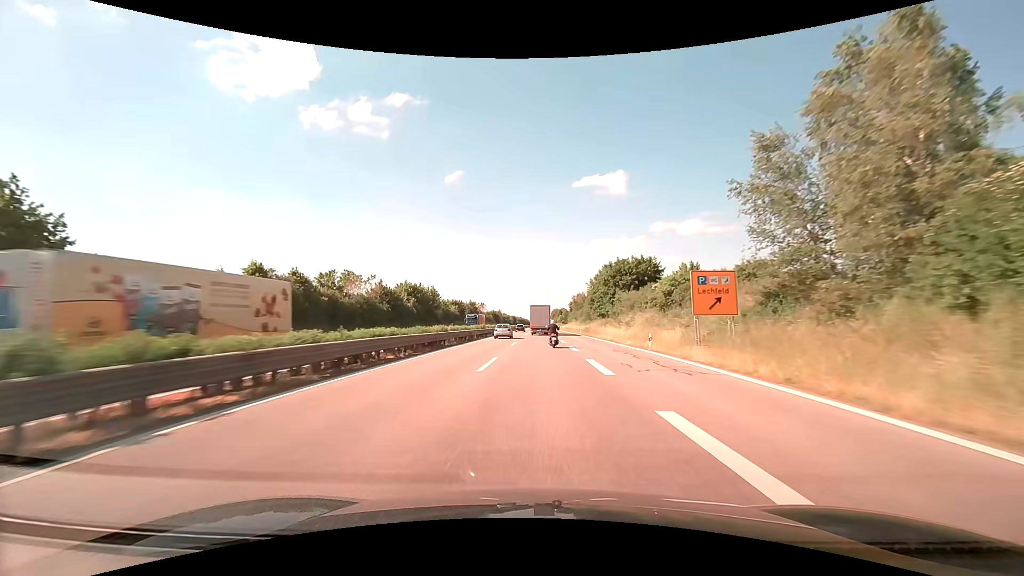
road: trunk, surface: asphalt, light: Day
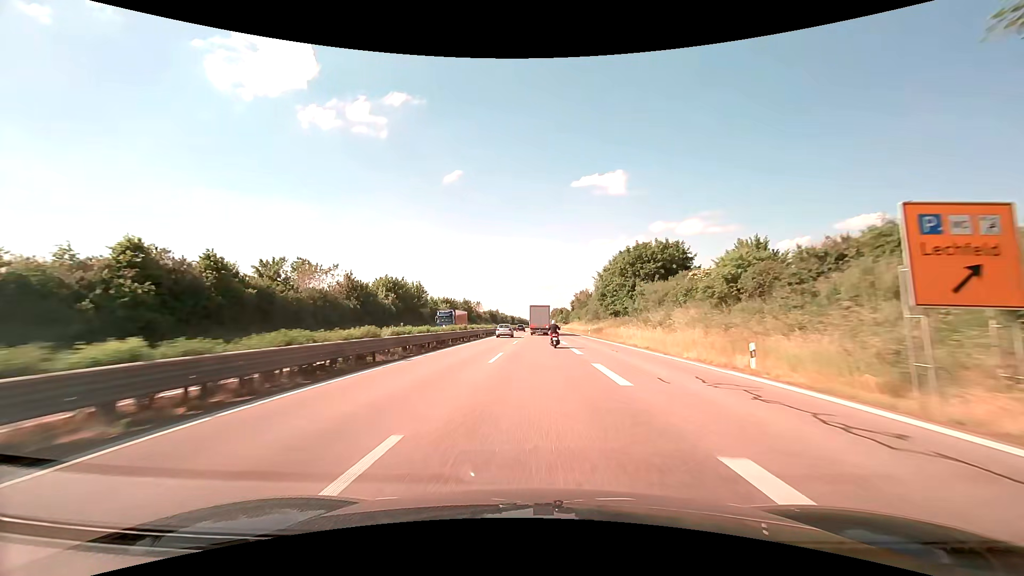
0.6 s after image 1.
(0.0, +14.6) m; 0°
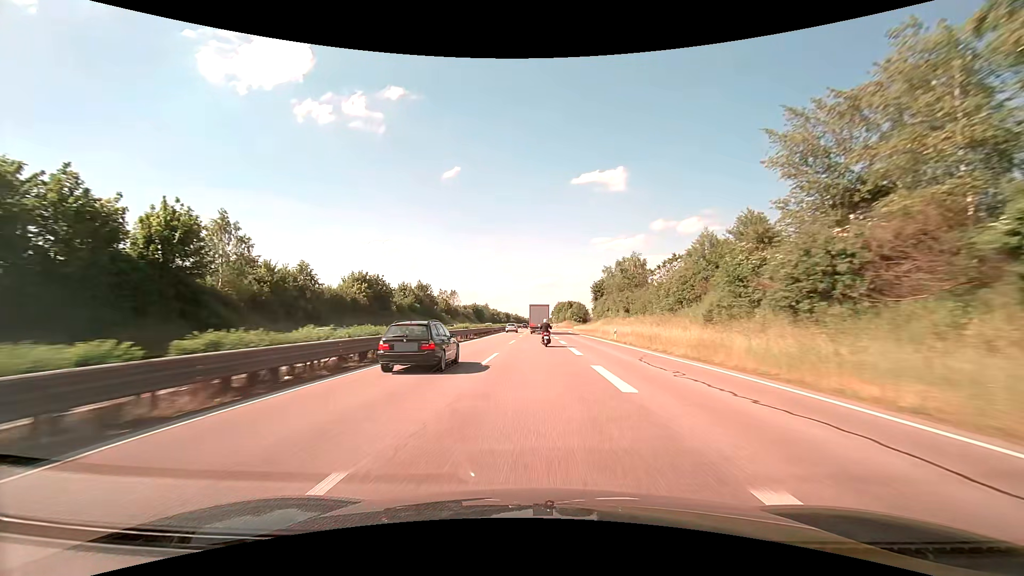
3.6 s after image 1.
(+0.3, +73.1) m; 0°
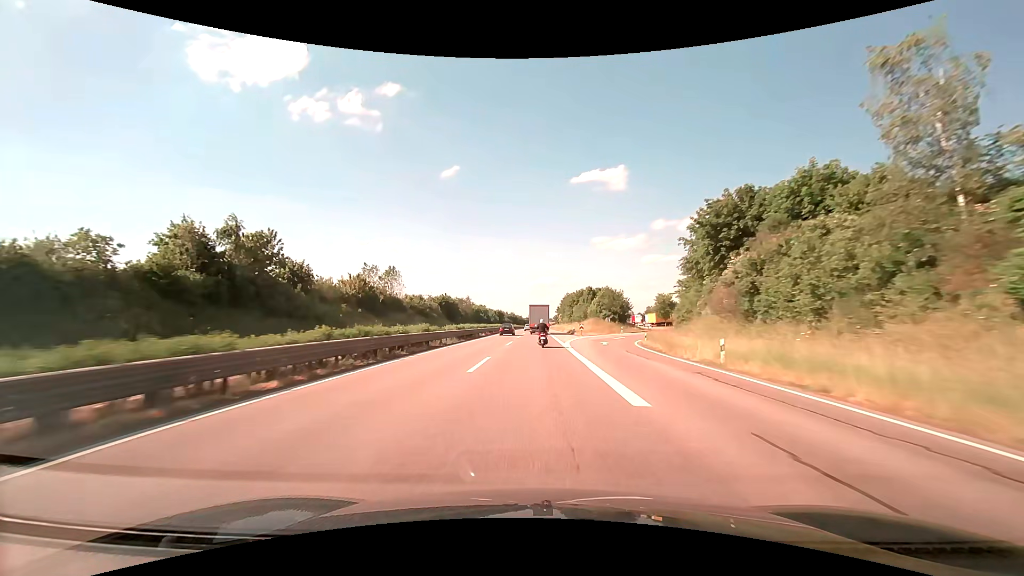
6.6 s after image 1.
(0.0, +73.8) m; 0°
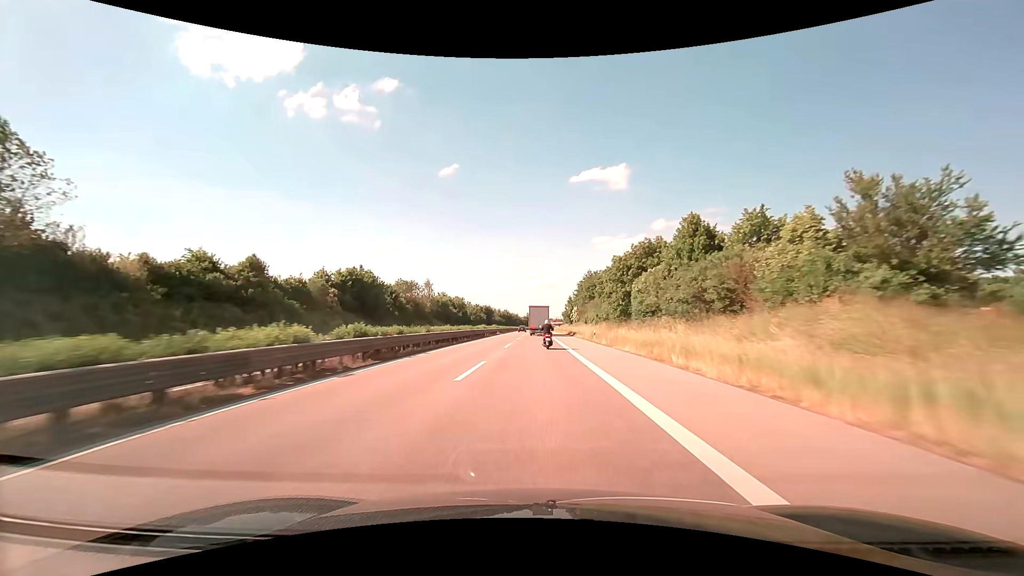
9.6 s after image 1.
(-0.1, +73.9) m; 0°
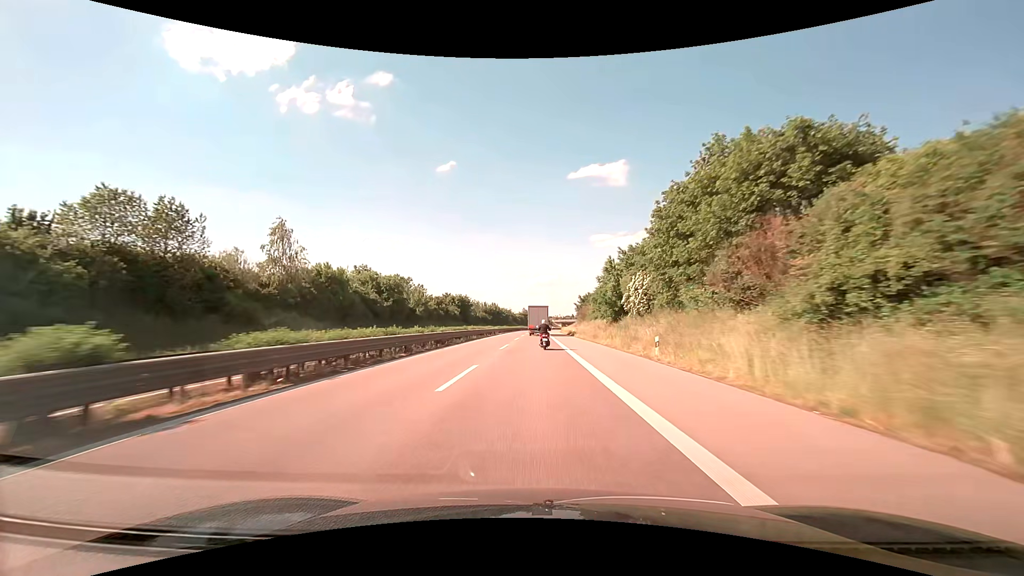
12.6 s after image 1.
(0.0, +73.4) m; 0°
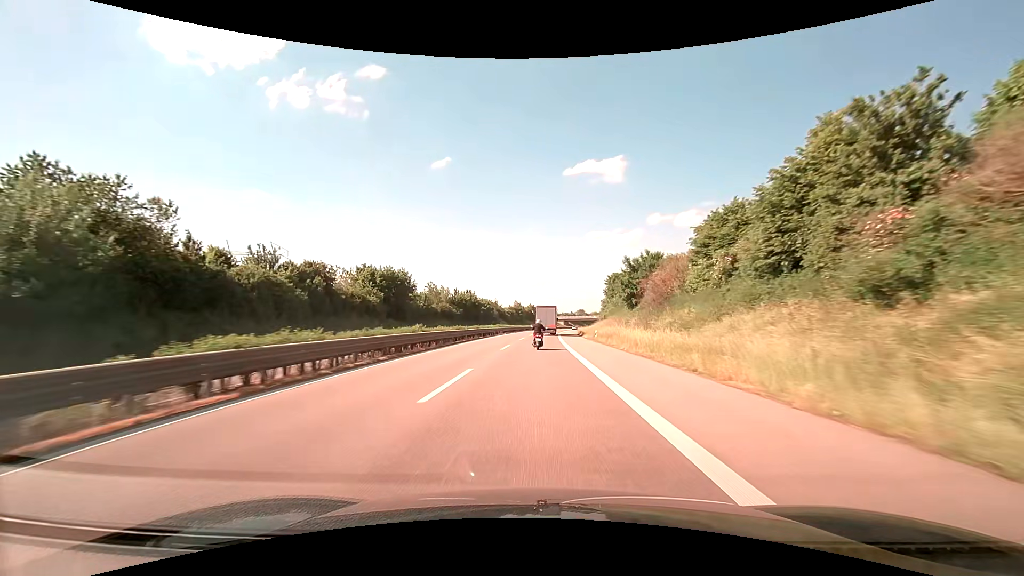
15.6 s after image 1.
(+0.2, +73.0) m; 0°
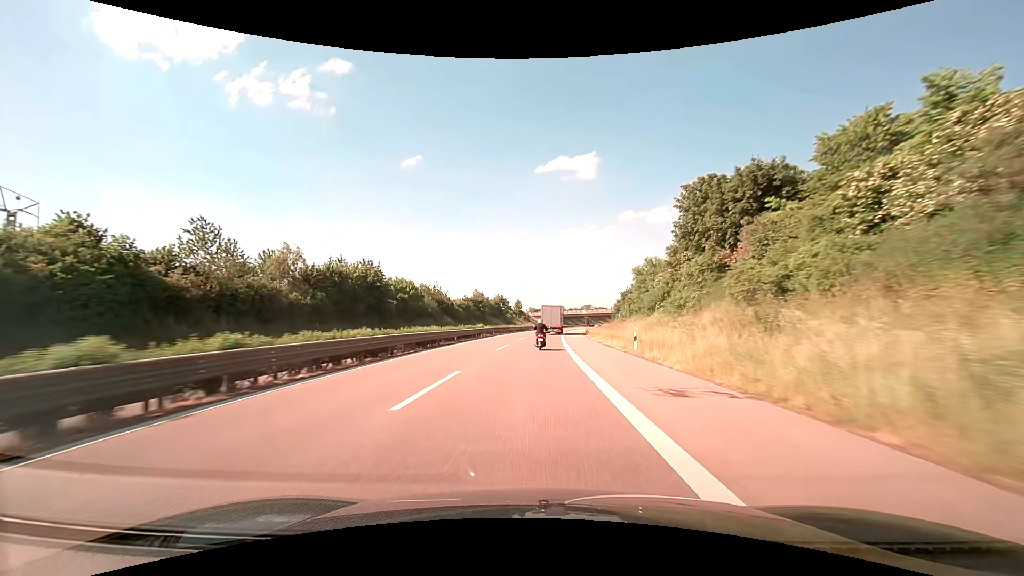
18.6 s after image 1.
(+1.7, +72.7) m; +3°
(0, +10) (0, +20) (0, +30) (+1, +40) (+1, +50) (+1, +60) (+2, +70) (+3, +80) (+4, +90) (+5, +100) m
